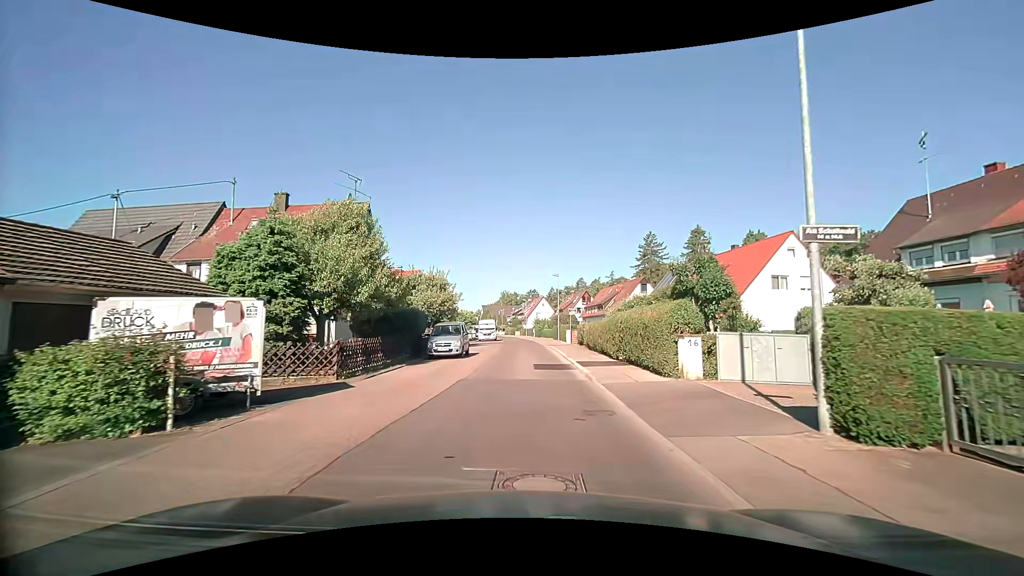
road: residential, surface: asphalt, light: Day
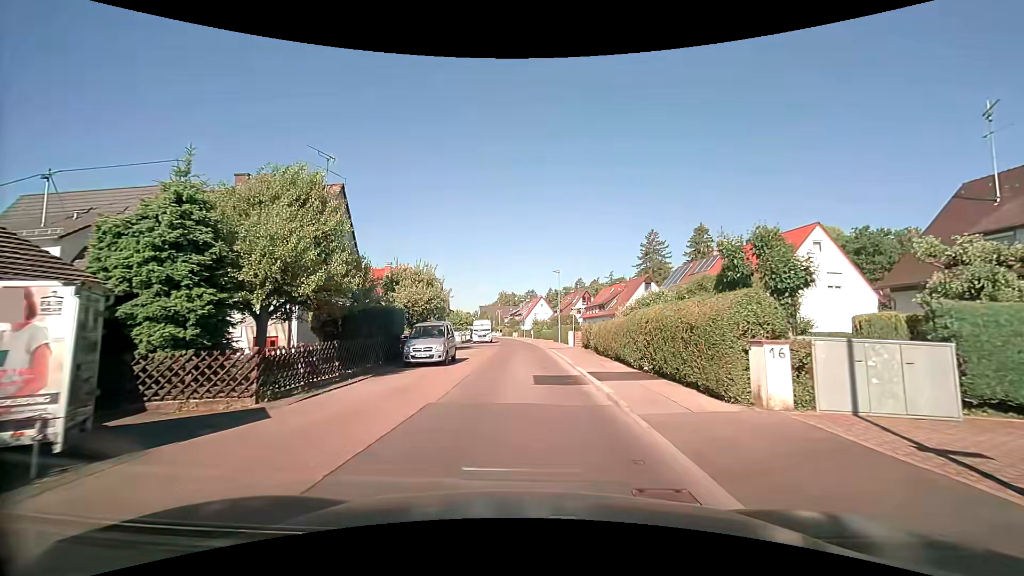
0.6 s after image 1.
(0.0, +3.9) m; -1°
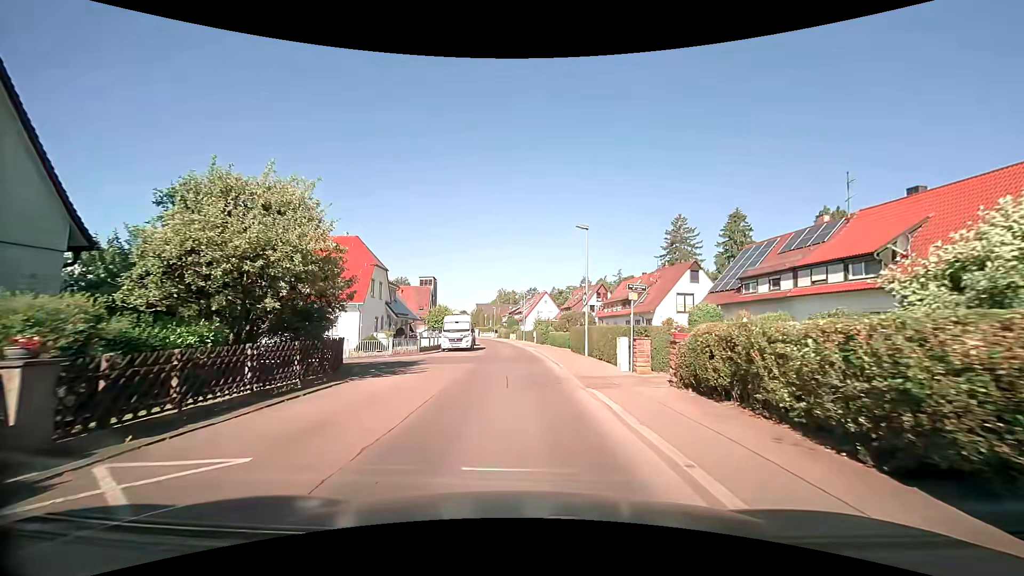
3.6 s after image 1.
(+0.4, +19.2) m; +1°
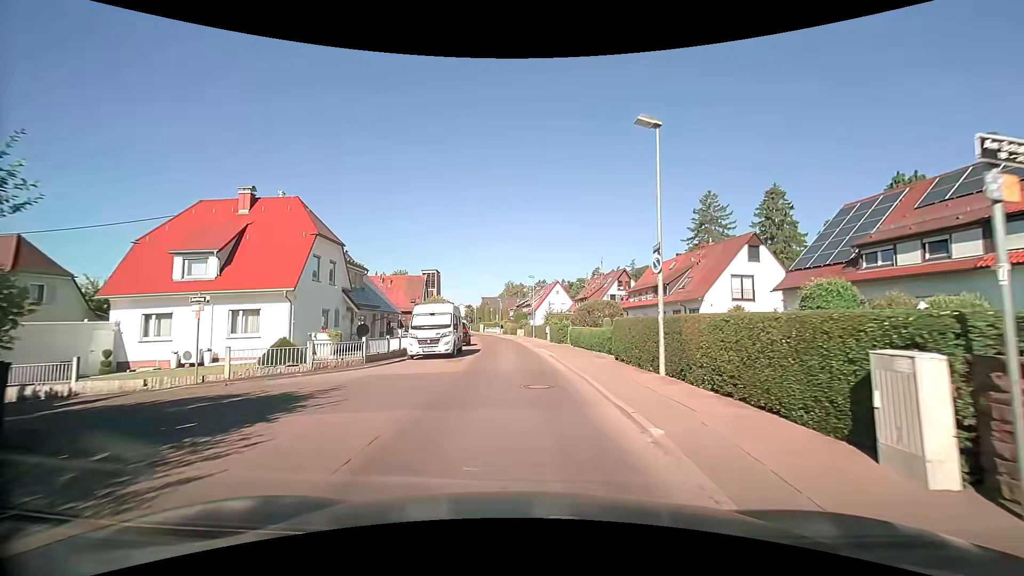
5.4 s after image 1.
(-0.1, +11.6) m; 0°
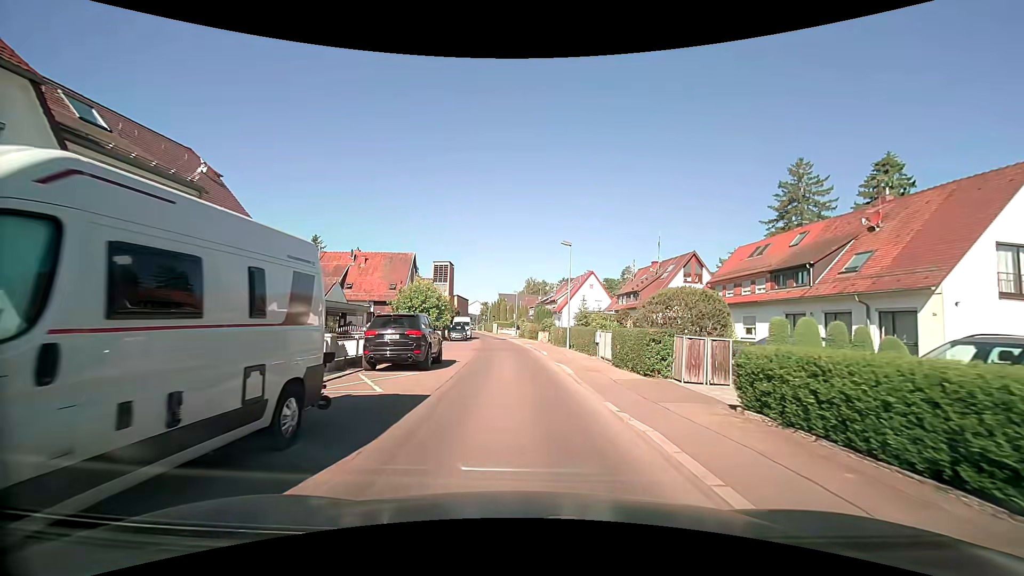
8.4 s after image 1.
(-0.8, +20.3) m; -3°
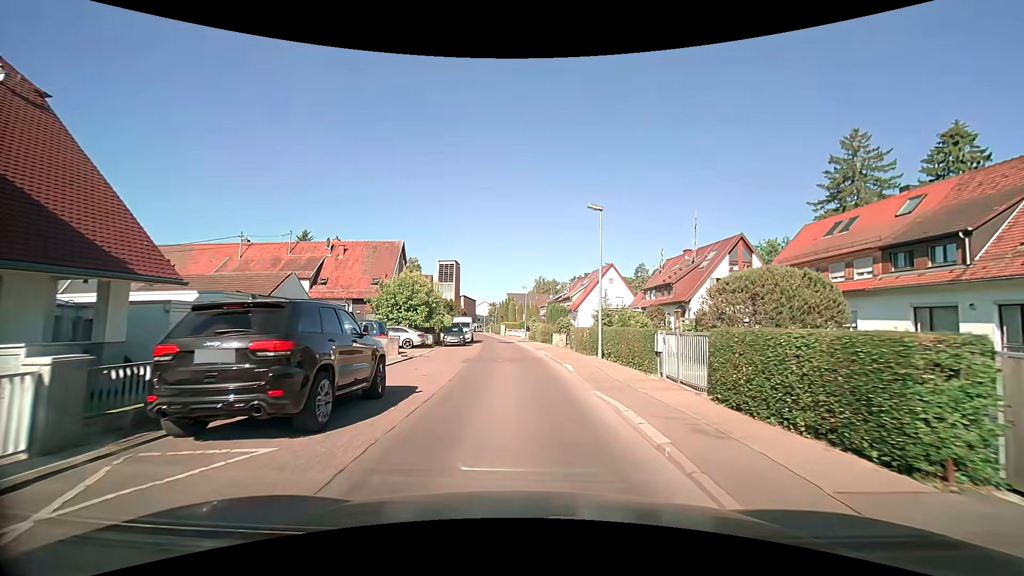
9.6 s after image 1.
(-0.1, +8.6) m; -1°
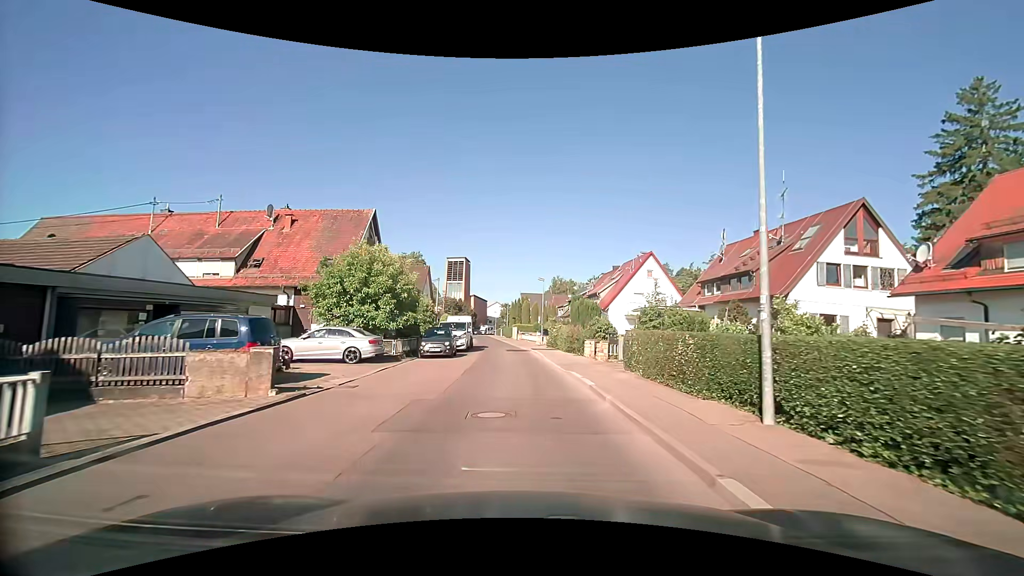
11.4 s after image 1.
(-0.3, +12.4) m; -2°
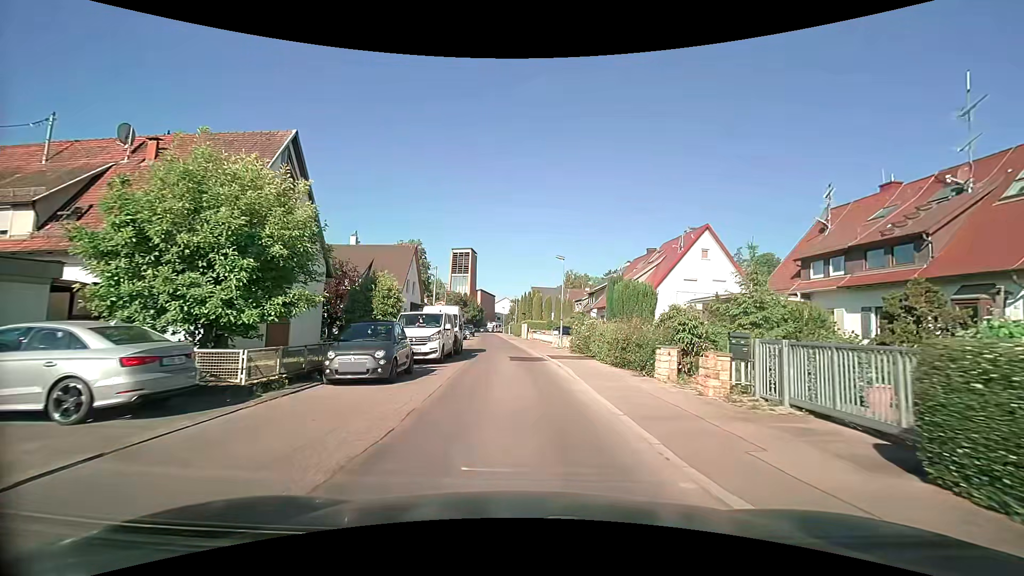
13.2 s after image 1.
(-0.1, +12.4) m; -1°
(0, +10) (0, +20) (-1, +30) (-2, +40) (-3, +50) (-4, +60) (-4, +70) (-5, +80) (-6, +90) (-7, +100) m
